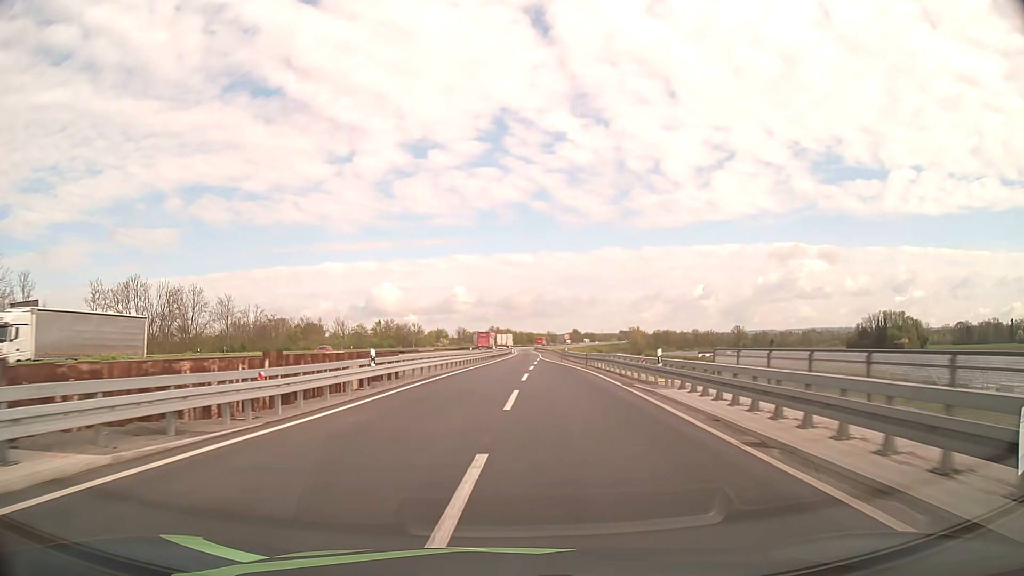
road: motorway_link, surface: asphalt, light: Day
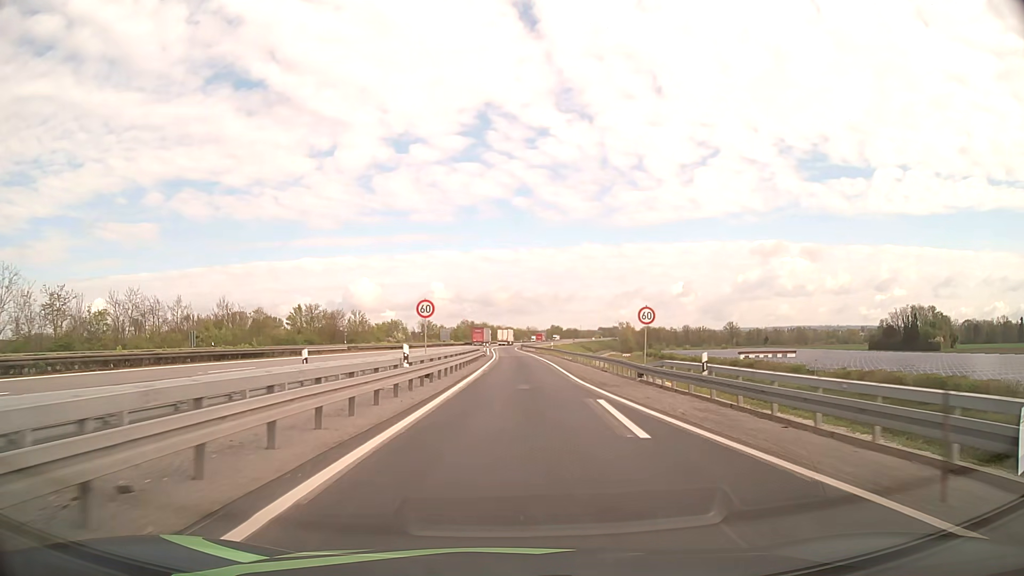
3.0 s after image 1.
(+0.5, +53.2) m; +2°
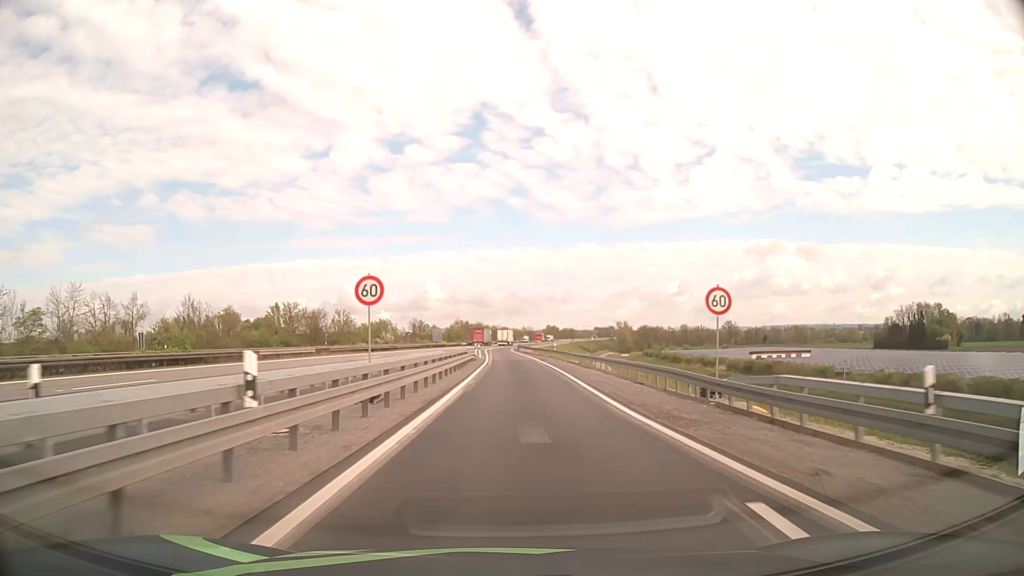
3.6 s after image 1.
(0.0, +9.9) m; 0°
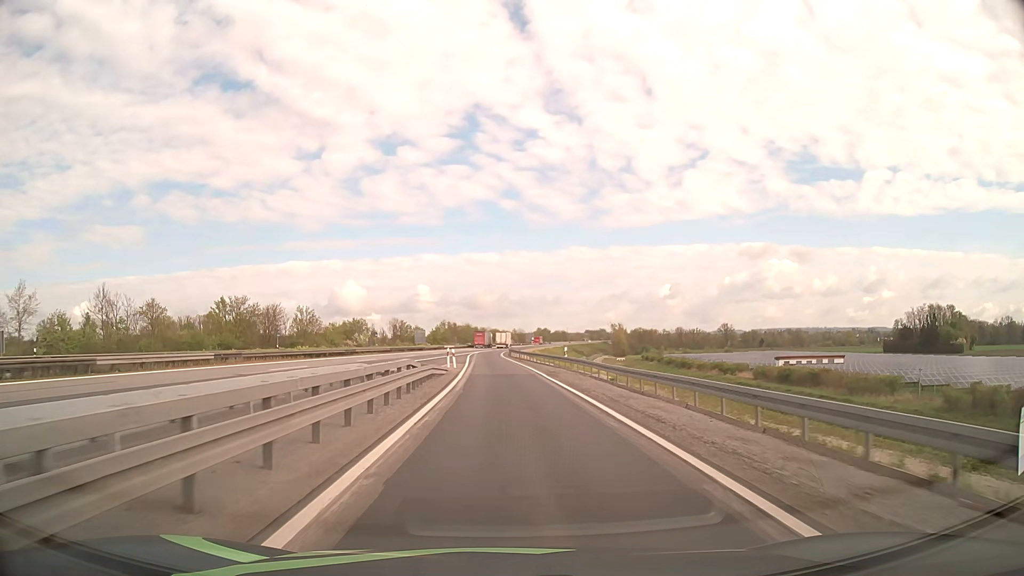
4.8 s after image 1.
(+0.2, +19.1) m; +1°
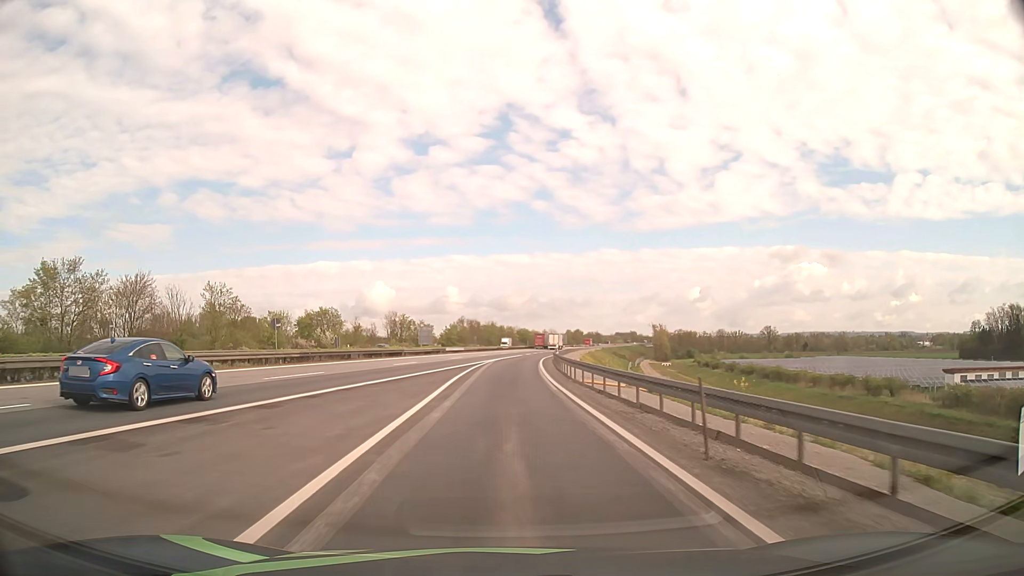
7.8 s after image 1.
(-1.0, +46.4) m; -2°
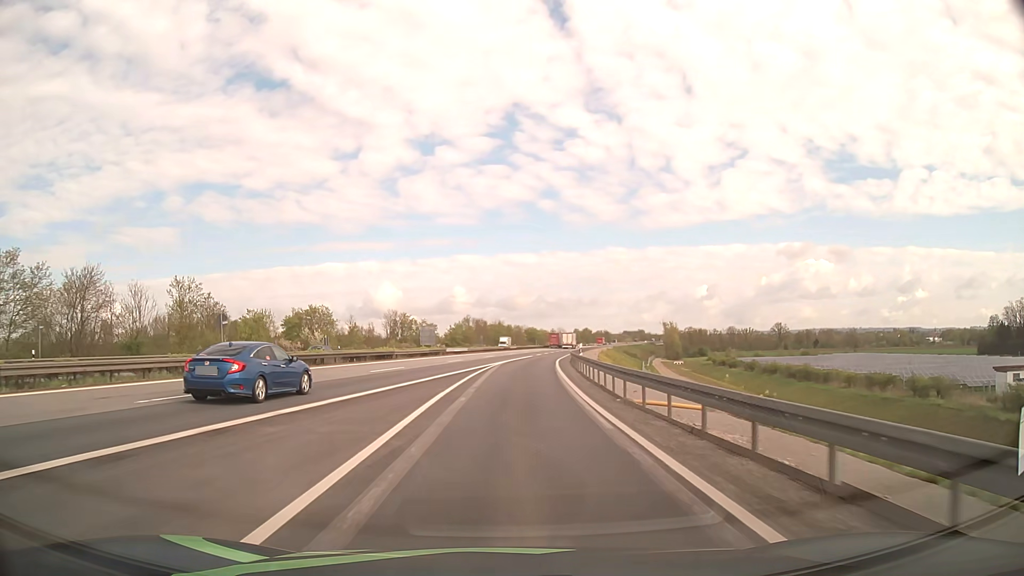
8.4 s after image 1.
(0.0, +9.4) m; -1°
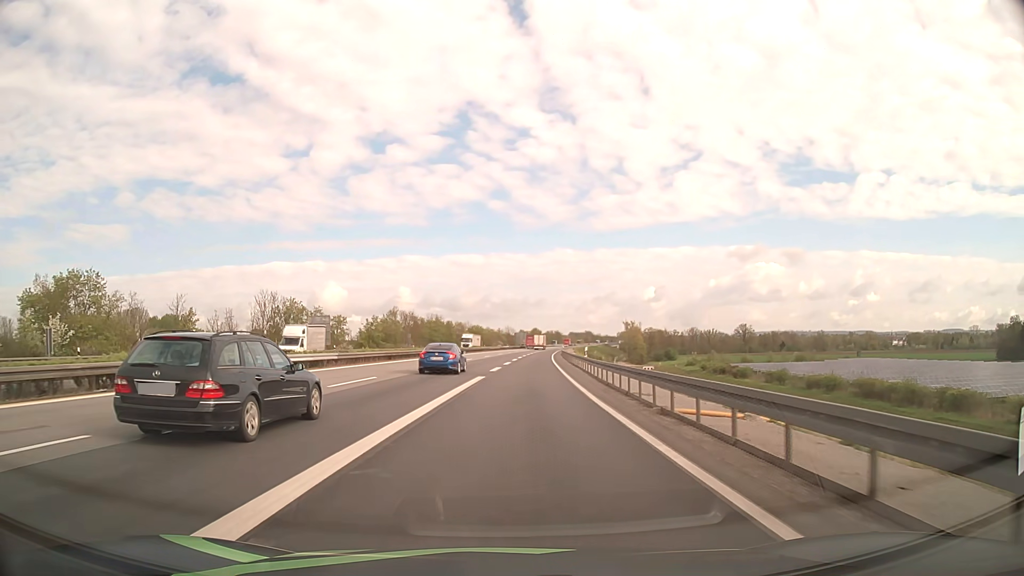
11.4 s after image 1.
(+1.3, +47.4) m; +4°
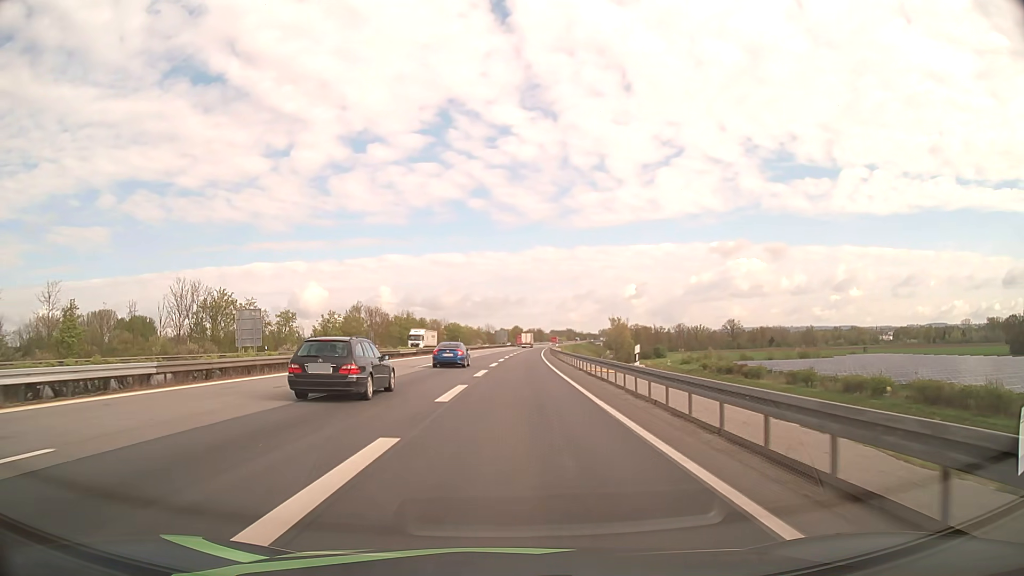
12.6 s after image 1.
(+0.4, +19.2) m; +2°
(0, +10) (0, +20) (0, +30) (+1, +40) (+1, +50) (+1, +60) (+1, +70) (+2, +80) (+2, +90) (+2, +100) m
